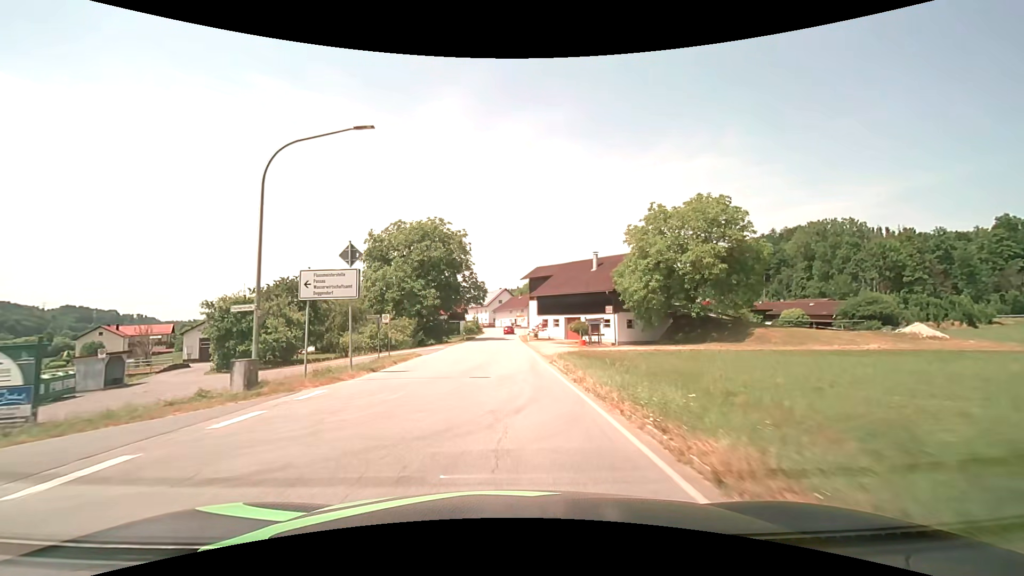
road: secondary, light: Day
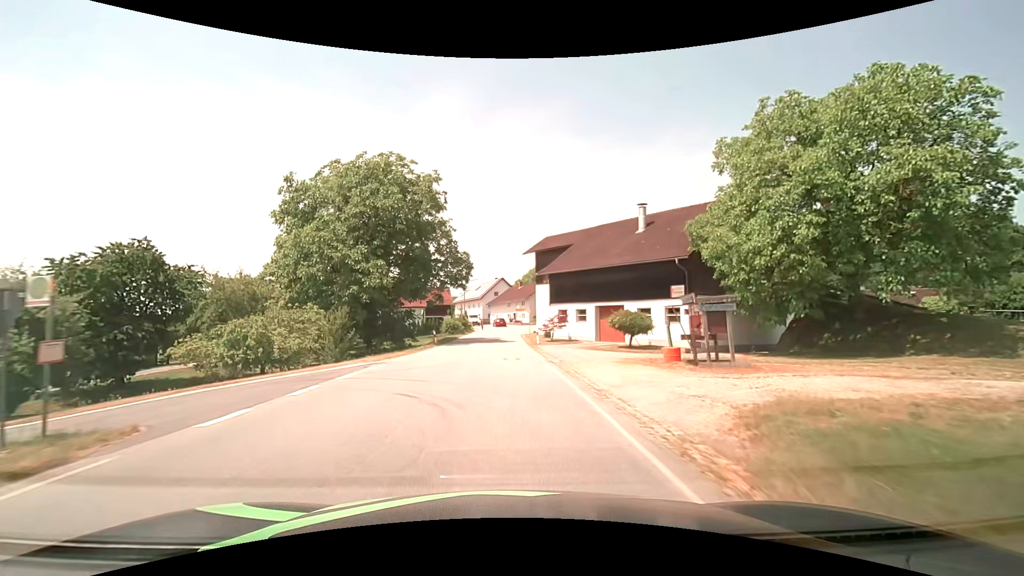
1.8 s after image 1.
(+0.1, +22.0) m; 0°
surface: asphalt
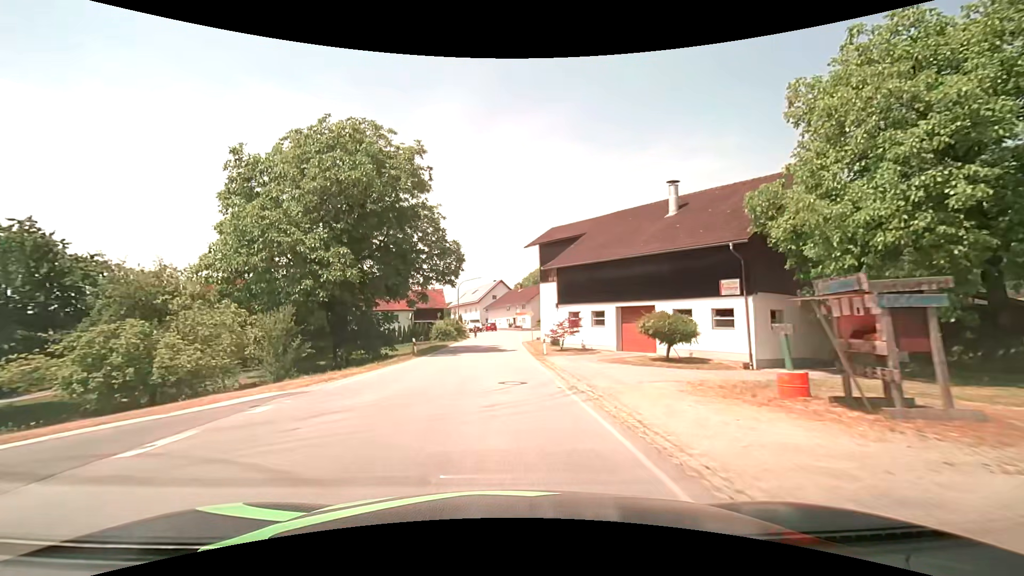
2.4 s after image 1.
(0.0, +7.4) m; 0°
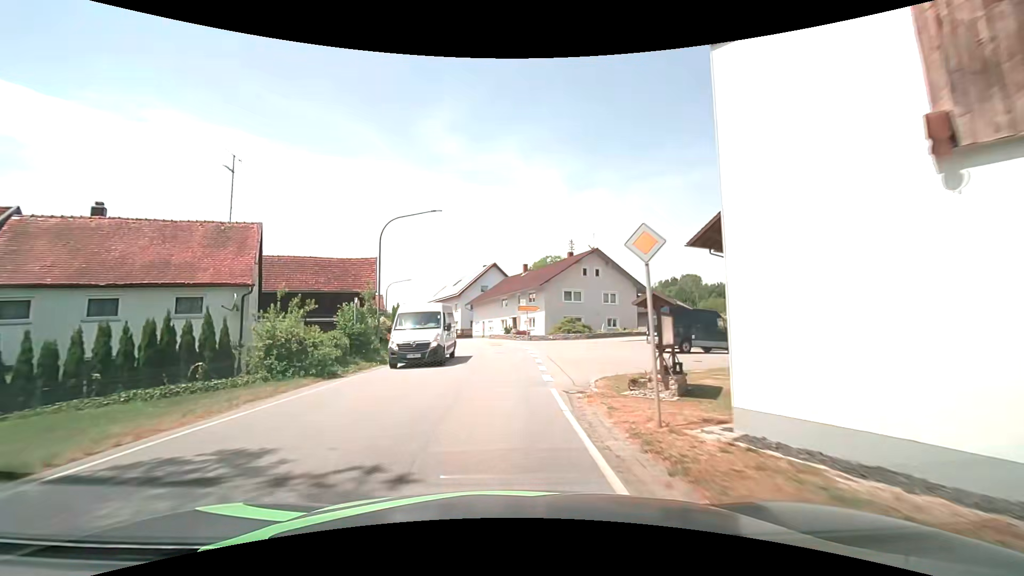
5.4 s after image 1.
(+0.3, +36.4) m; 0°
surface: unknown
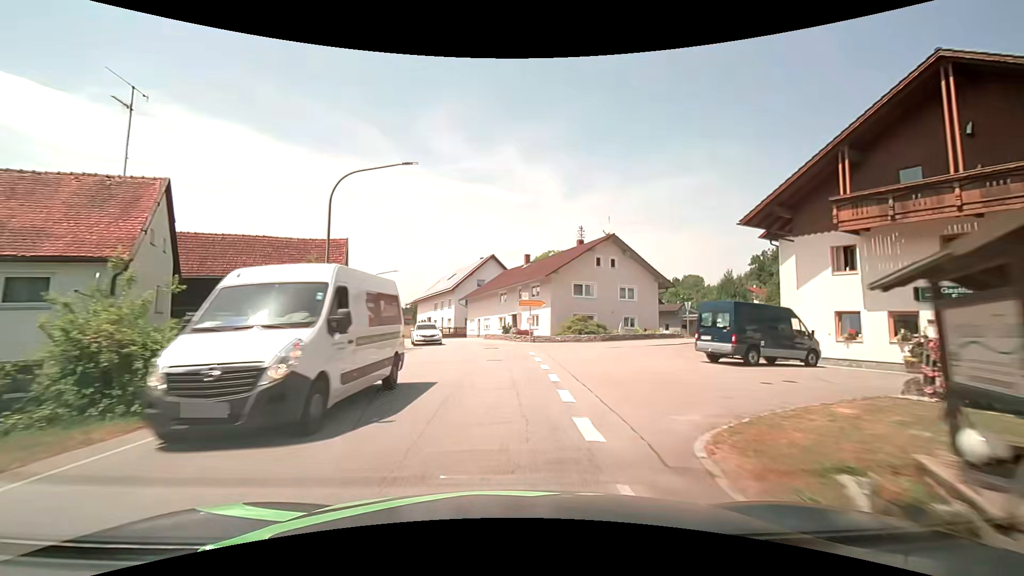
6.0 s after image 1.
(0.0, +7.0) m; 0°
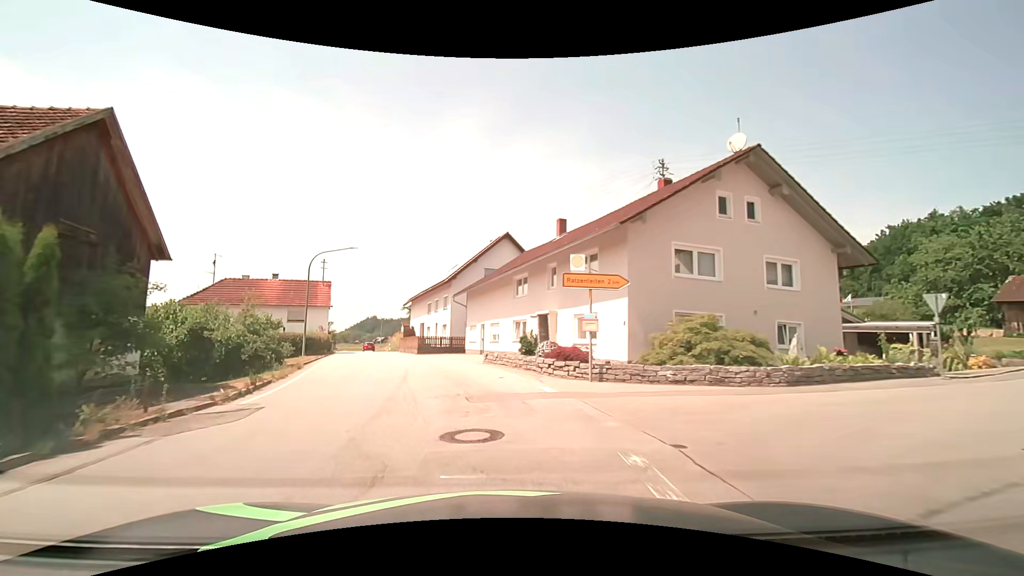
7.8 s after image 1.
(+0.1, +20.2) m; -1°
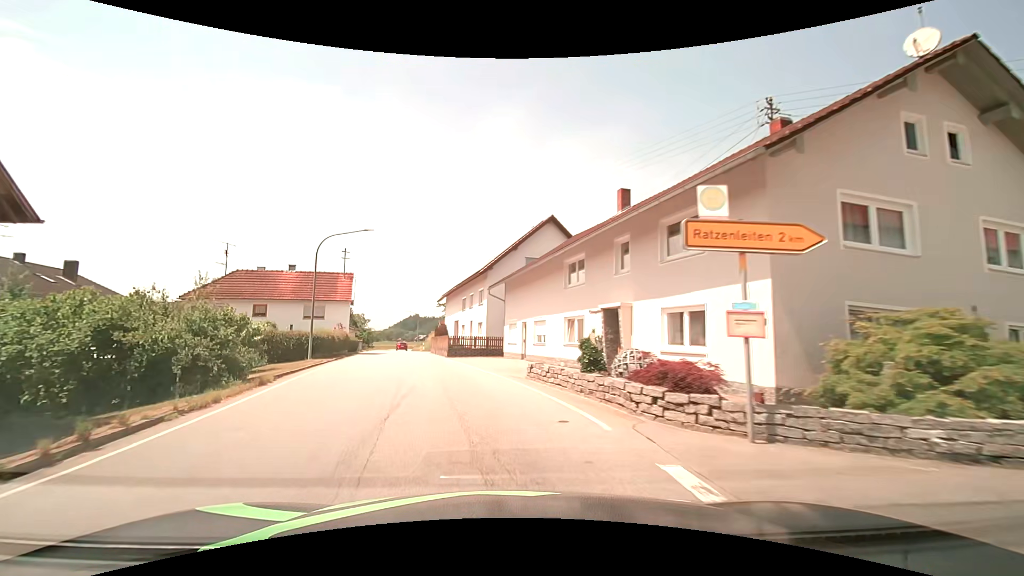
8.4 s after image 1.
(-0.3, +6.4) m; -5°
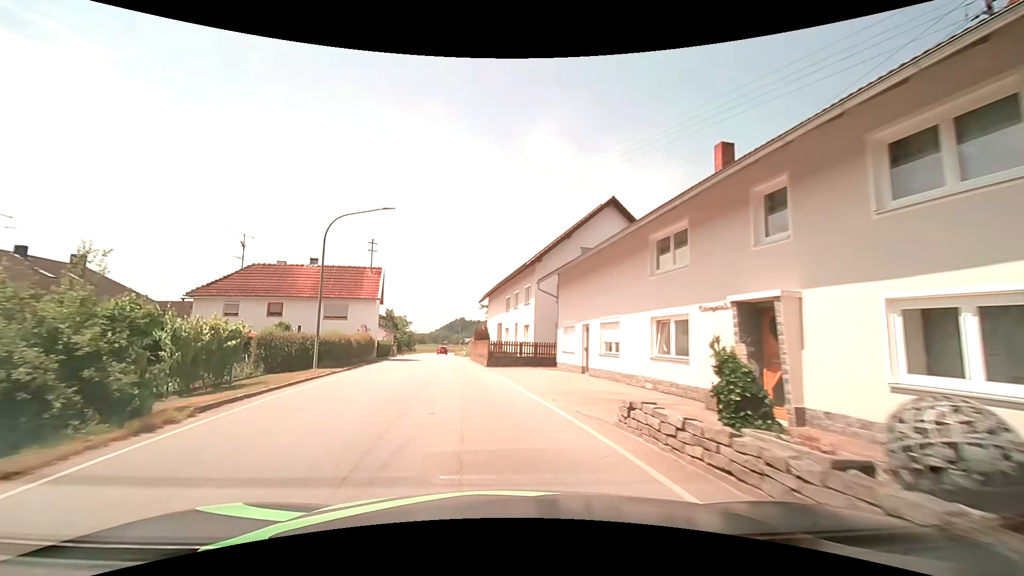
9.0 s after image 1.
(-0.3, +6.2) m; -6°
(-1, +10) (-2, +20) (-3, +30) (-5, +40) (-6, +50) (-7, +60) (-8, +69) (-10, +79) (-11, +89) (-12, +99) m
